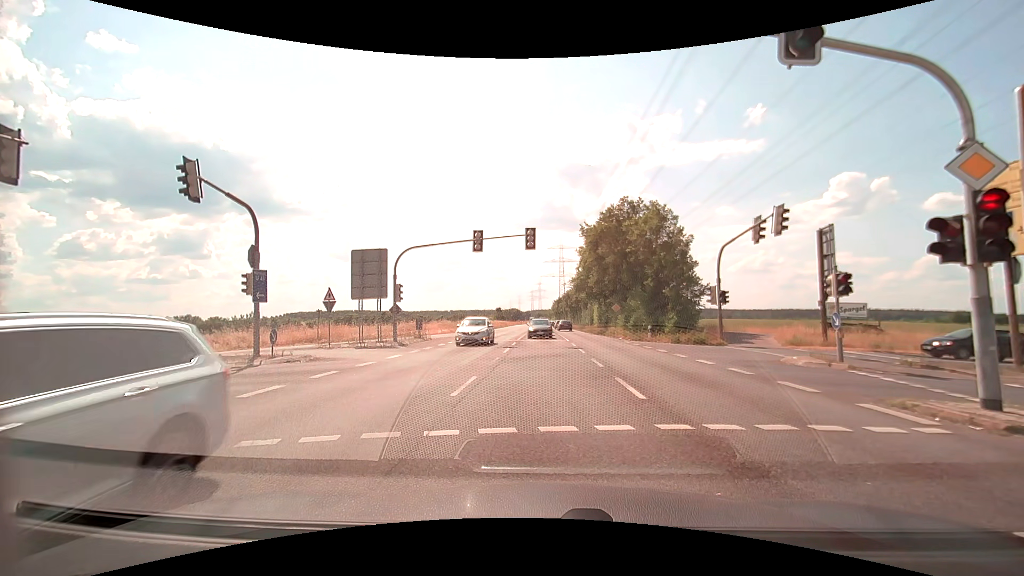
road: secondary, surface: asphalt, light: Day
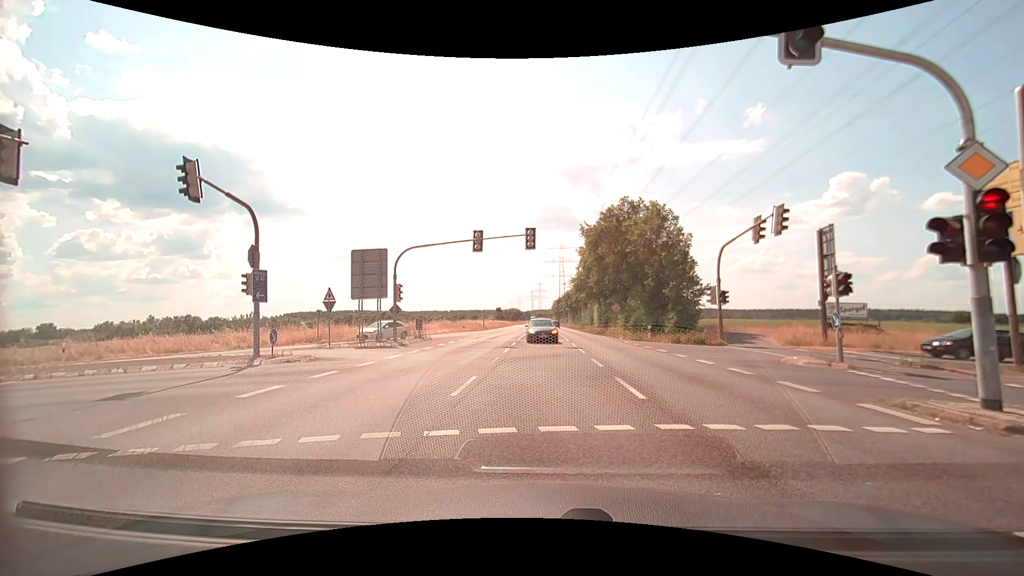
(0.0, 0.0) m; 0°
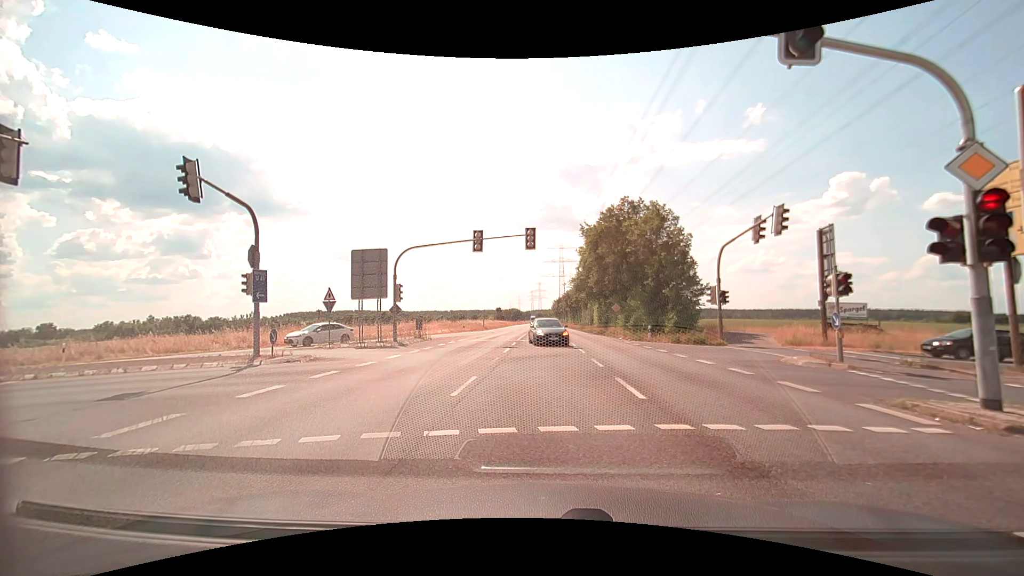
(0.0, 0.0) m; 0°
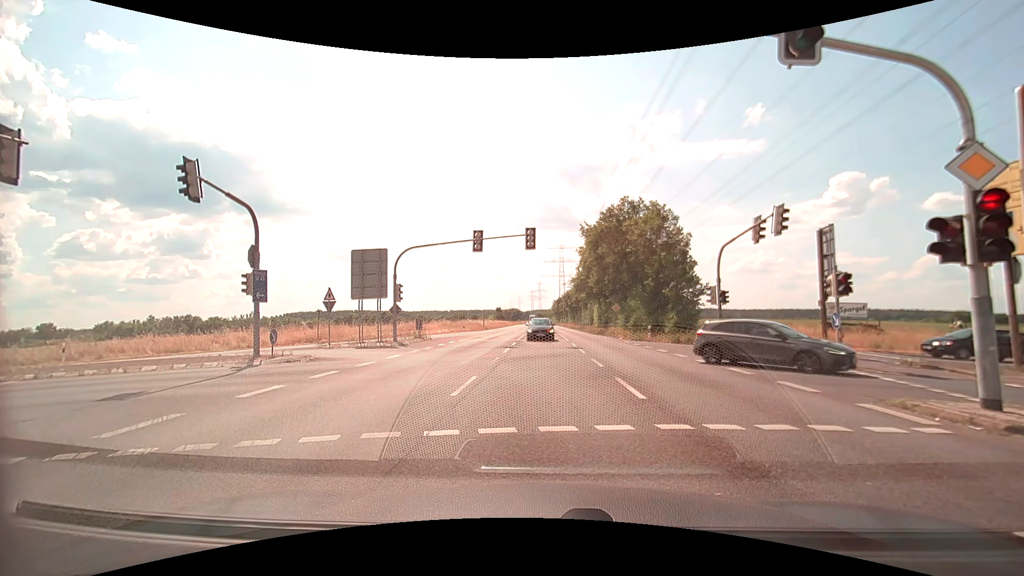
(0.0, 0.0) m; 0°
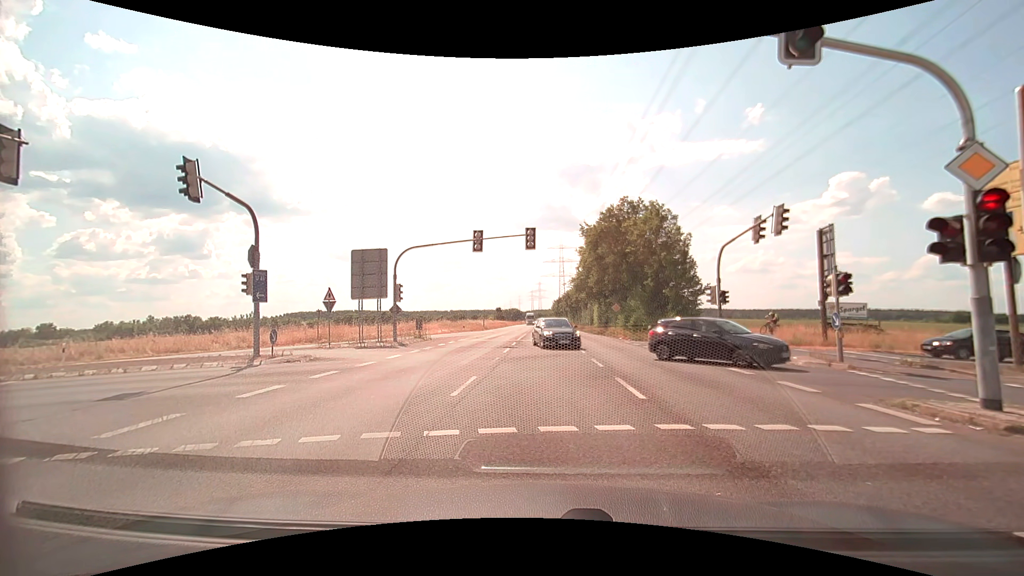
(0.0, 0.0) m; 0°
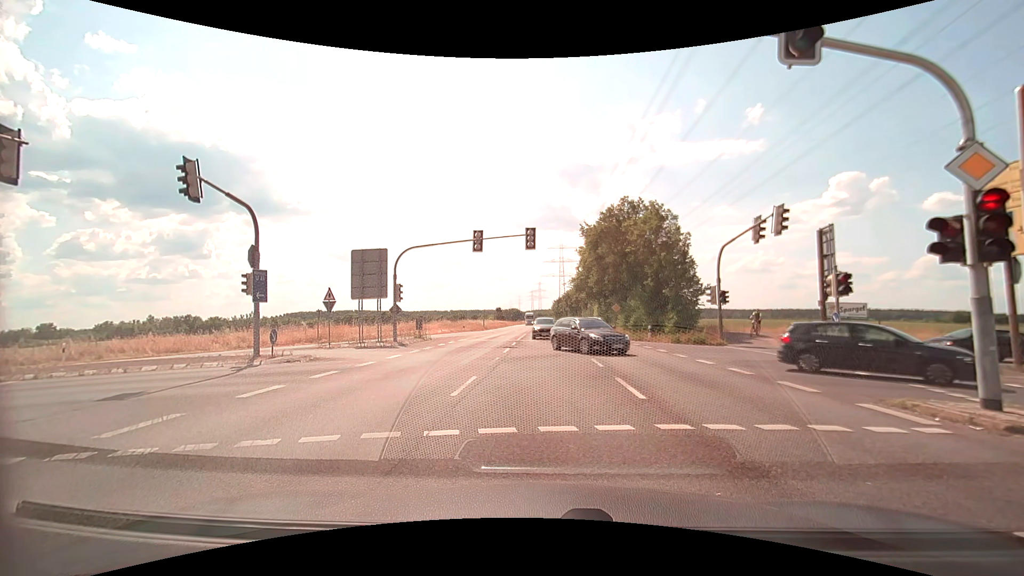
(0.0, 0.0) m; 0°
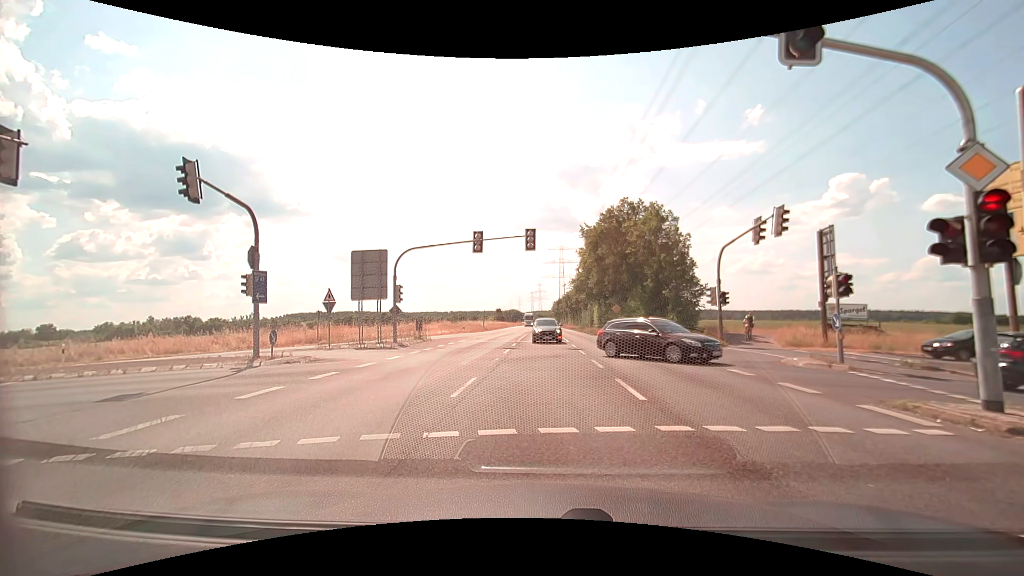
(0.0, 0.0) m; 0°
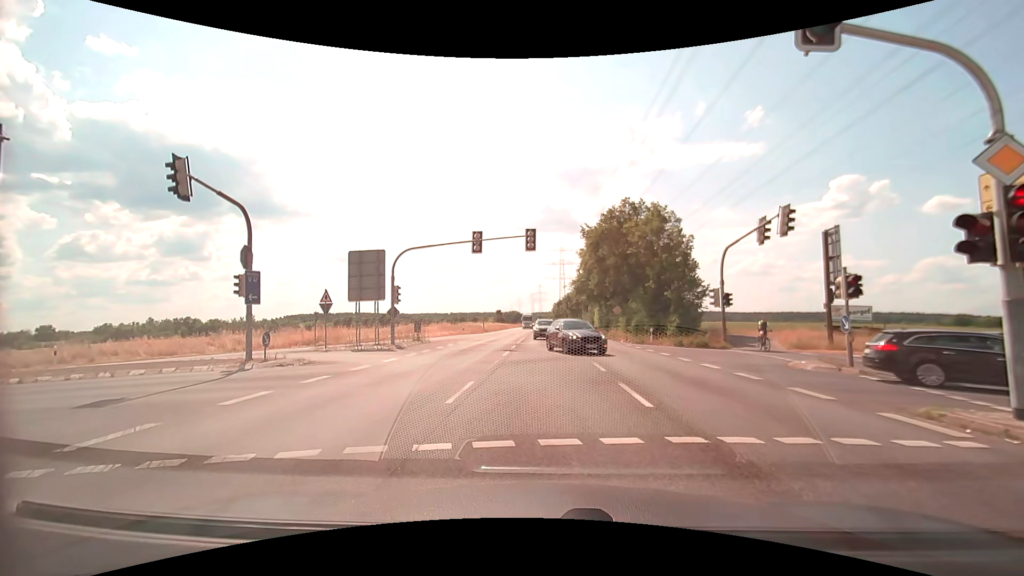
(0.0, +0.5) m; 0°
(0, +10) (-1, +20) (-8, +26) (-18, +26) (-28, +24) (-37, +20) (-47, +17) (-56, +14) (-66, +10) (-75, +7) m
